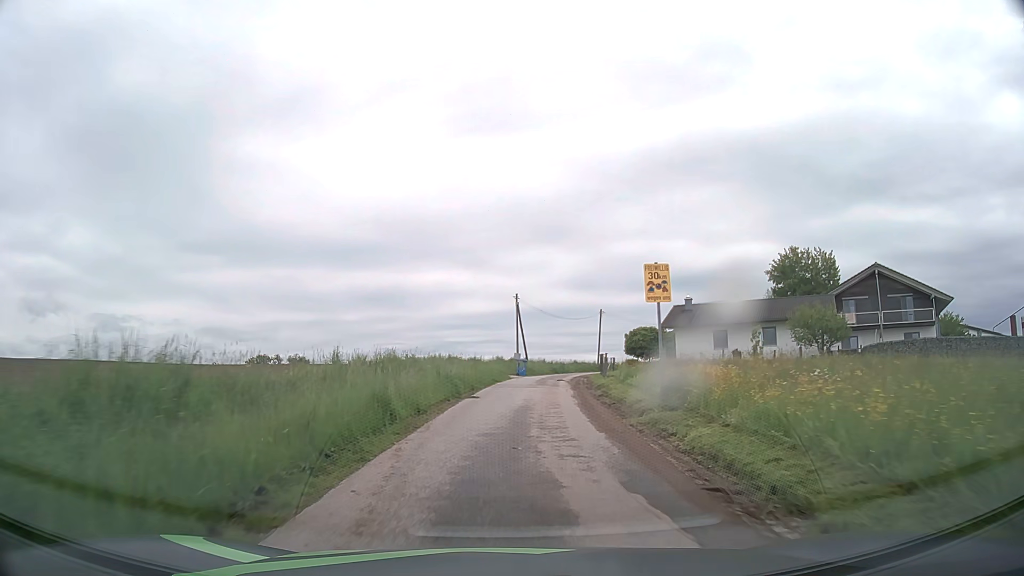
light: Day
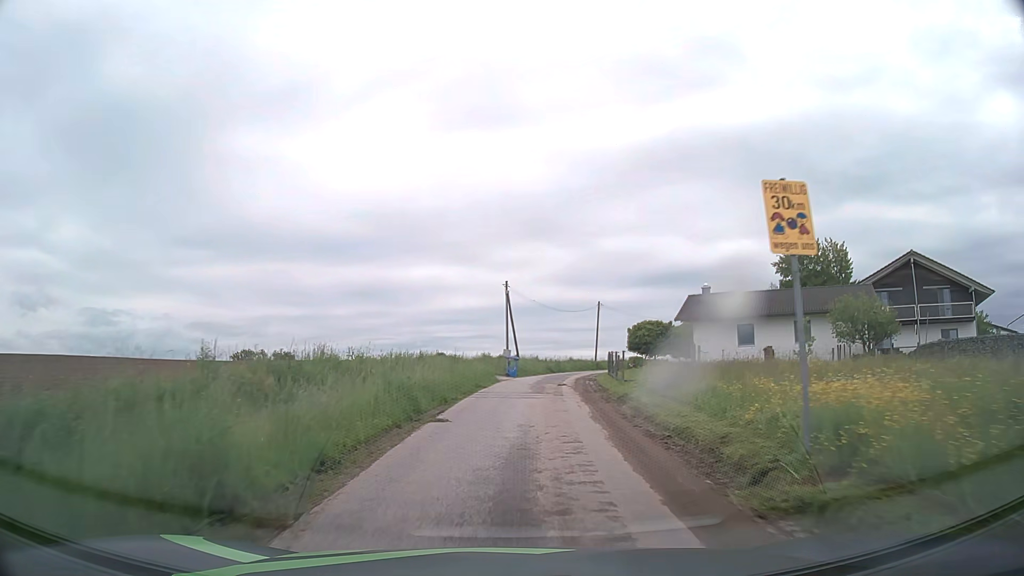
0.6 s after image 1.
(0.0, +6.7) m; +1°
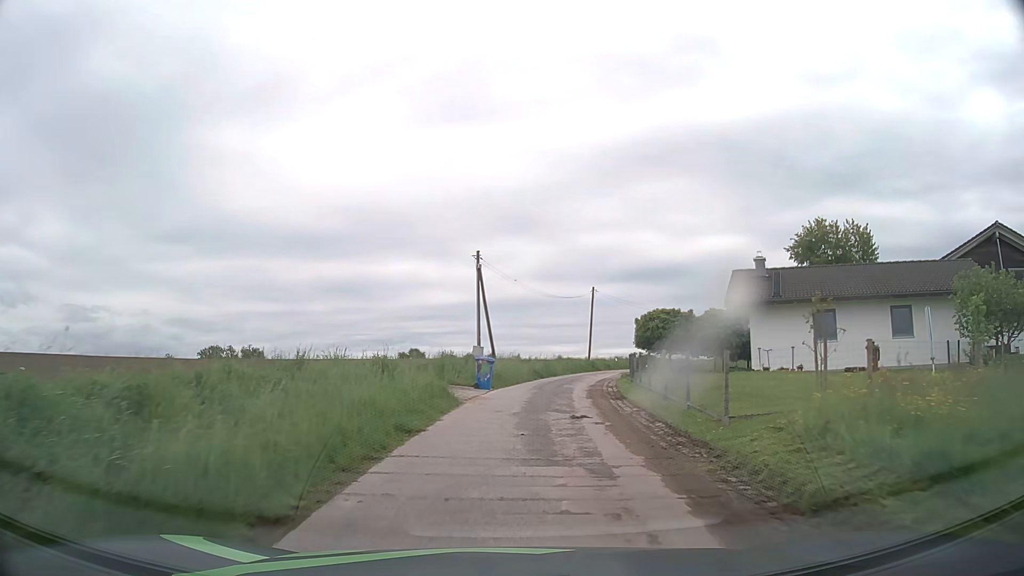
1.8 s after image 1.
(+0.2, +12.3) m; +2°
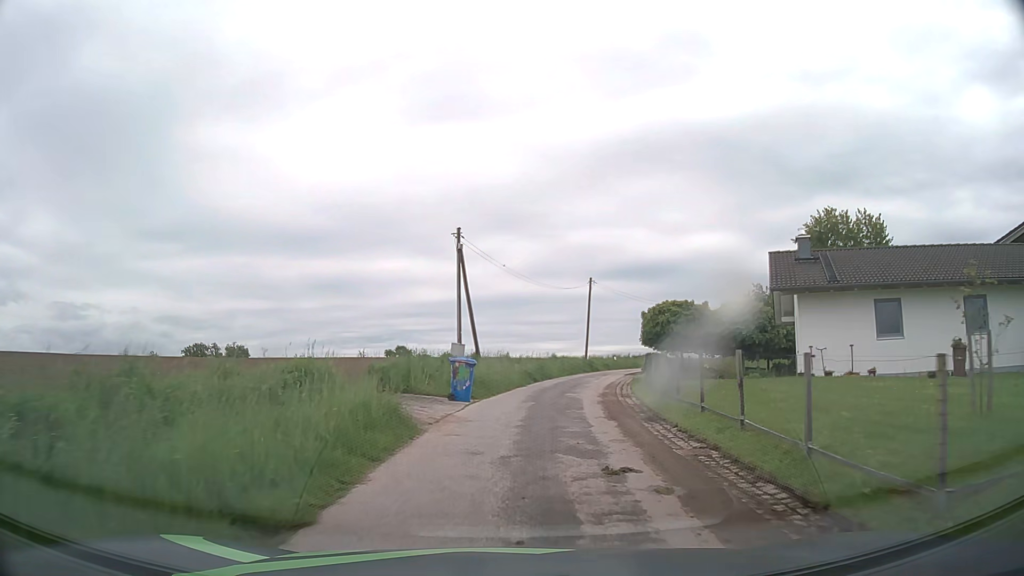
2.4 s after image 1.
(+0.1, +5.6) m; +1°
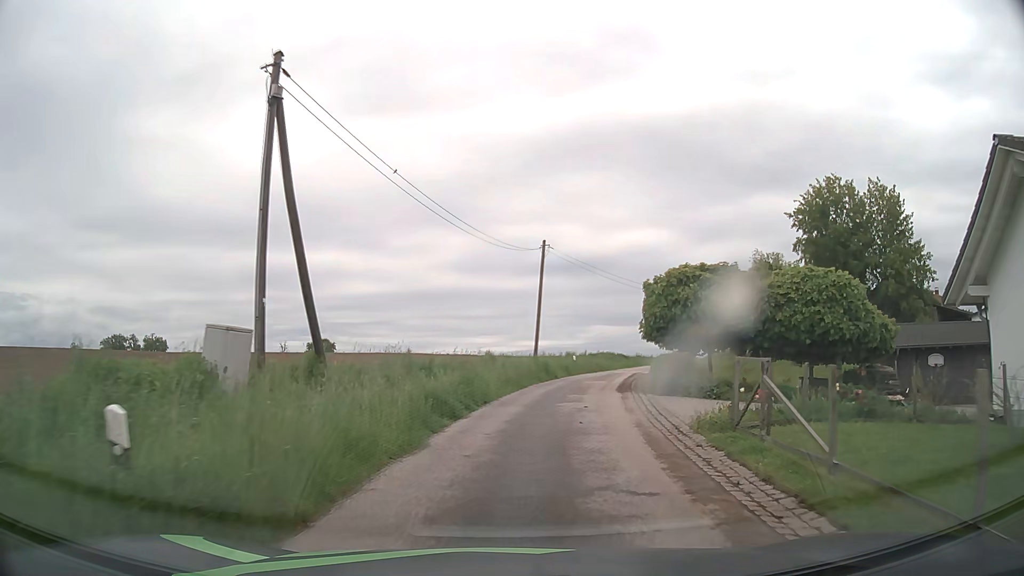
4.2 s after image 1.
(+0.7, +16.0) m; +6°
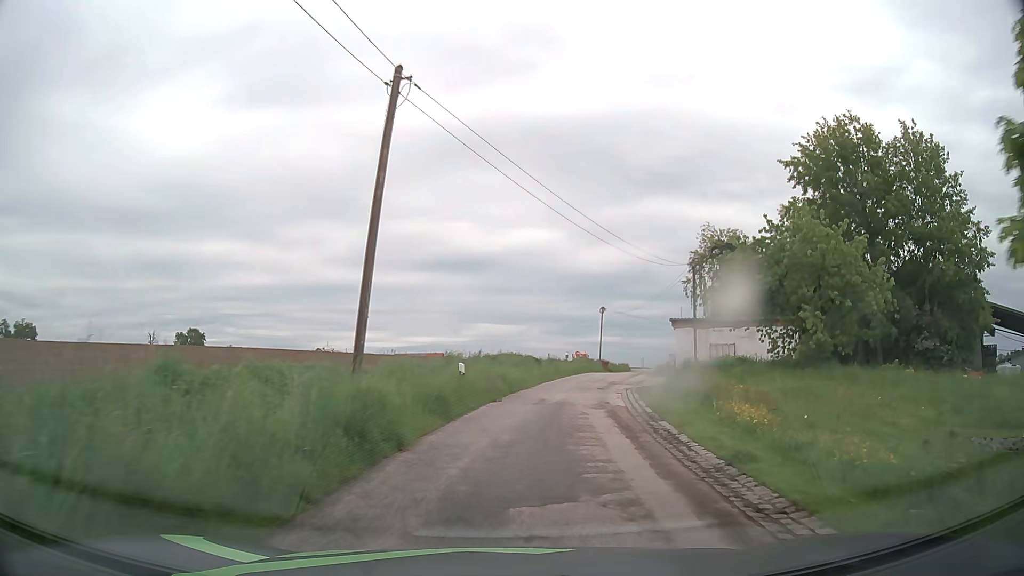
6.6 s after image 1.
(+1.8, +21.5) m; +10°
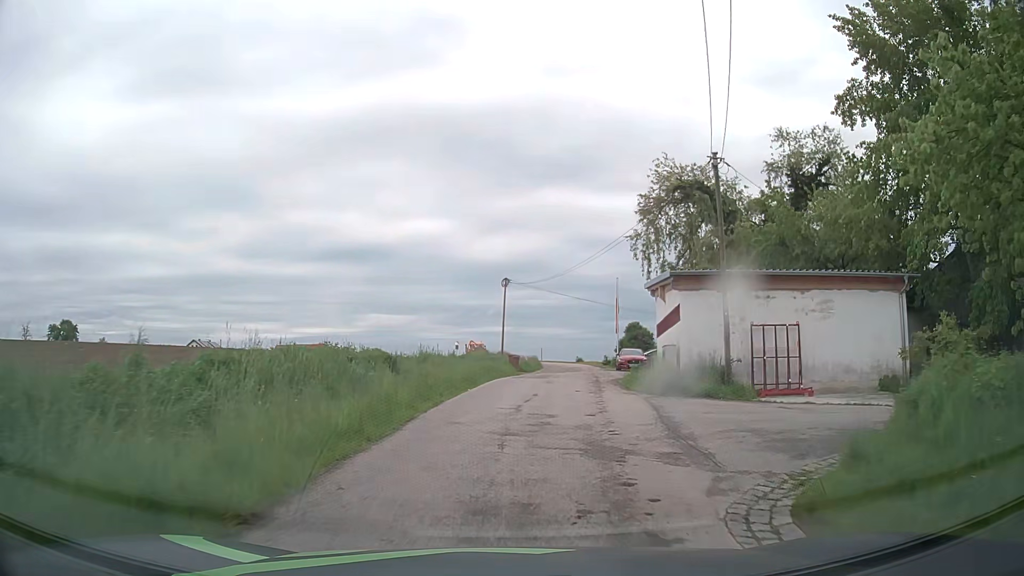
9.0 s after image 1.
(+1.9, +21.3) m; +10°
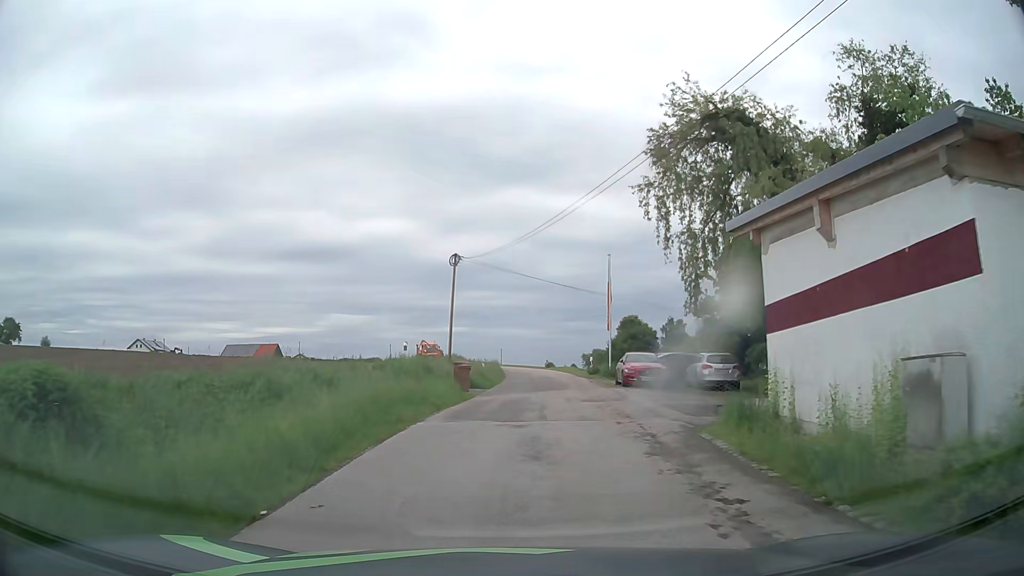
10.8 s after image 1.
(+0.4, +14.4) m; +3°
